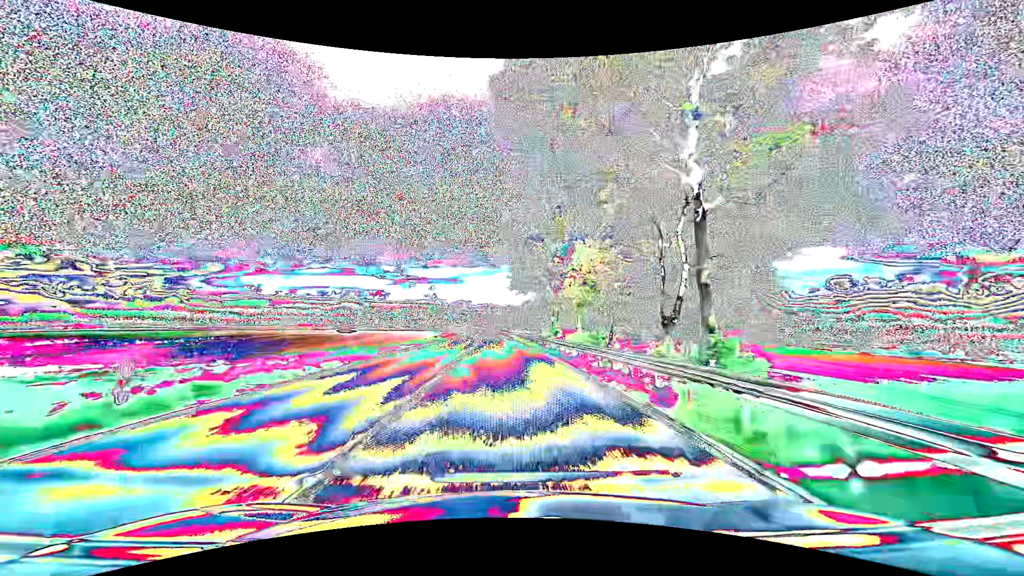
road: primary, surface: asphalt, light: Day
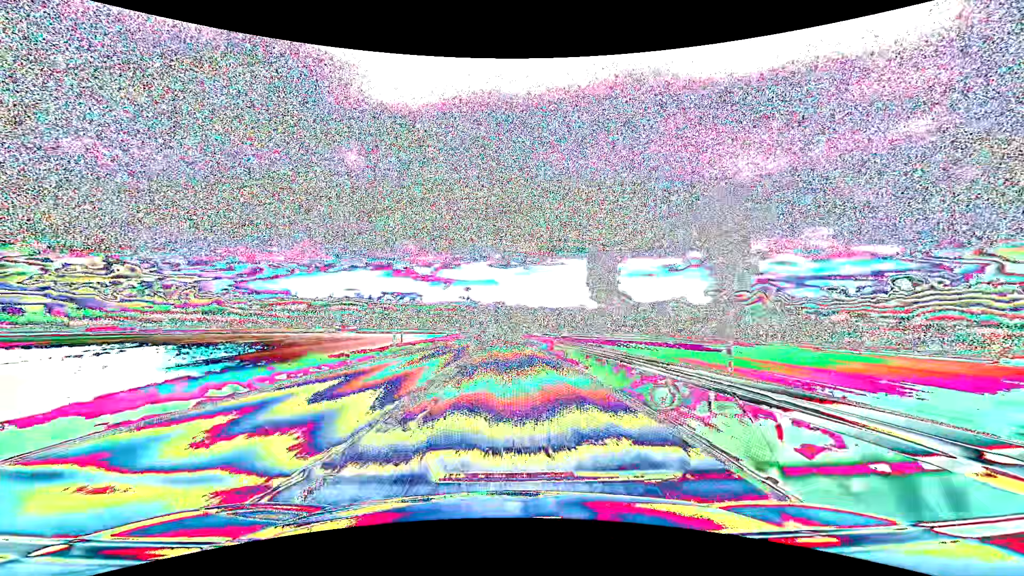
(-2.6, +79.0) m; -4°
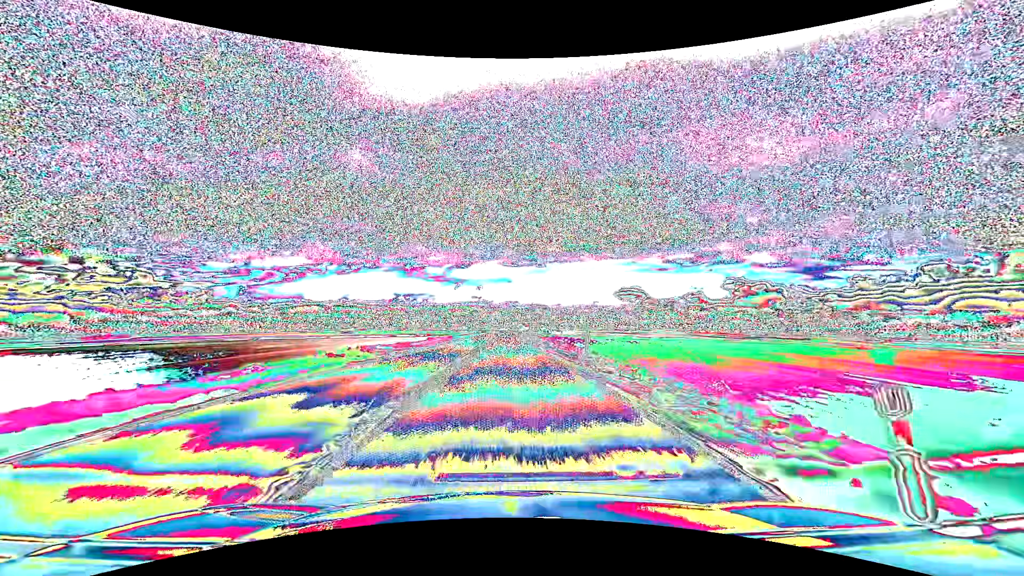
(-1.1, +79.0) m; -1°
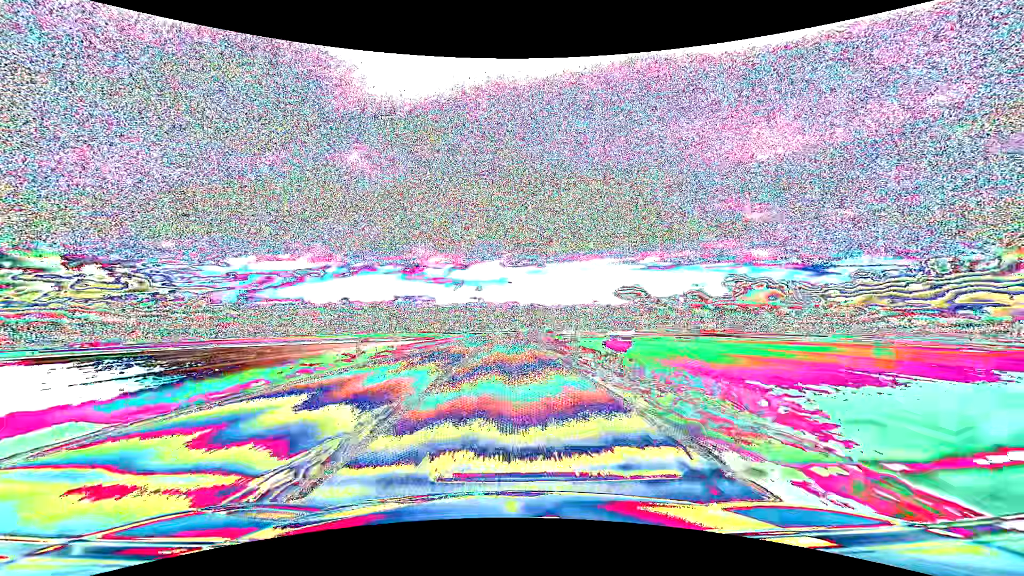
(0.0, +31.6) m; 0°
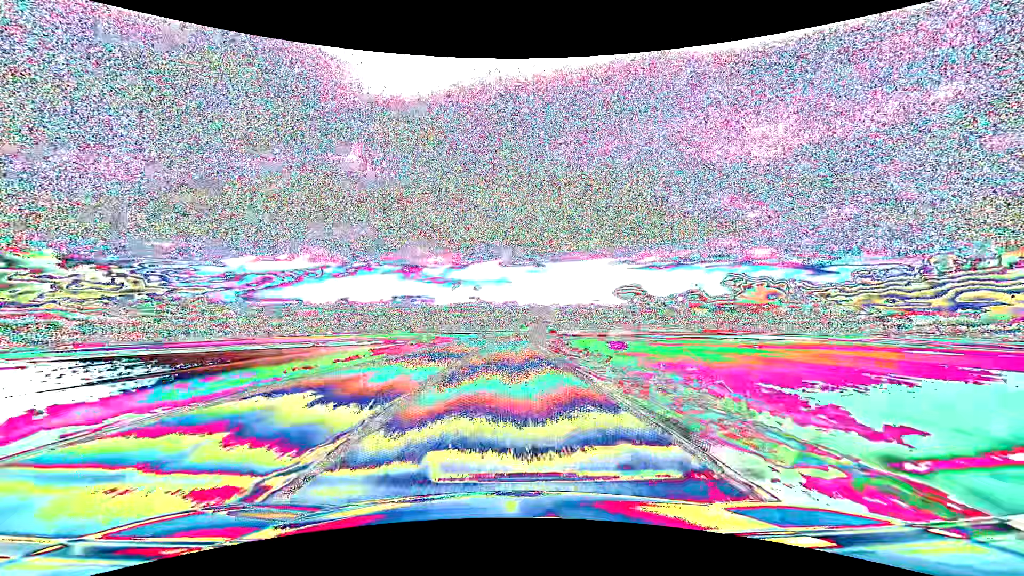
(0.0, +31.7) m; 0°
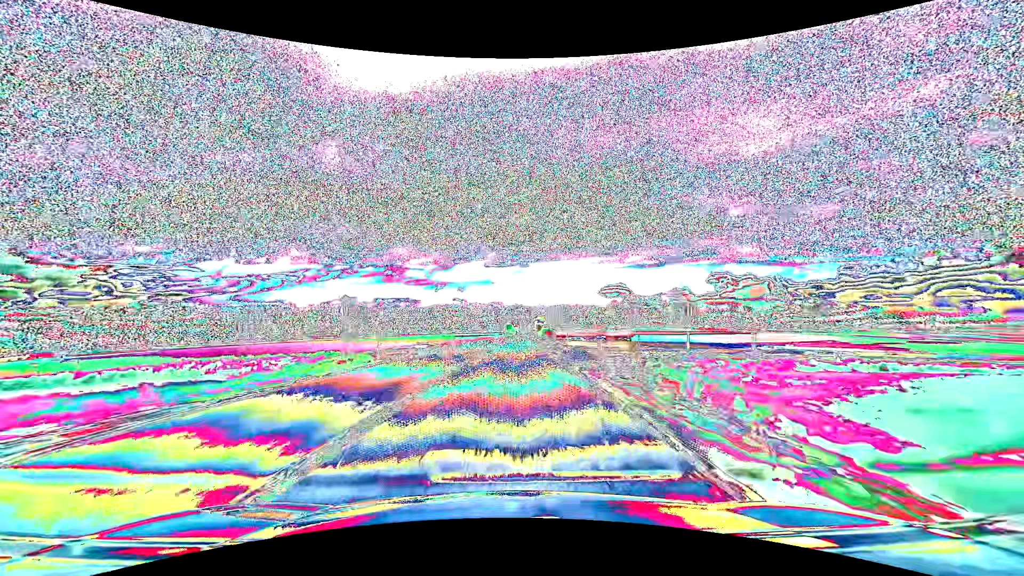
(+0.8, +63.3) m; +2°
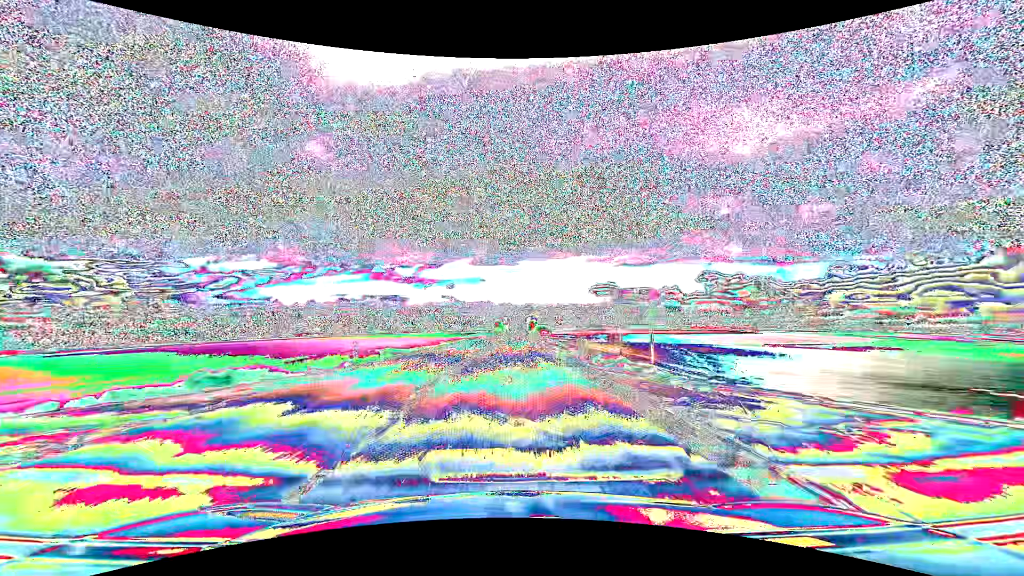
(+0.3, +31.7) m; +1°
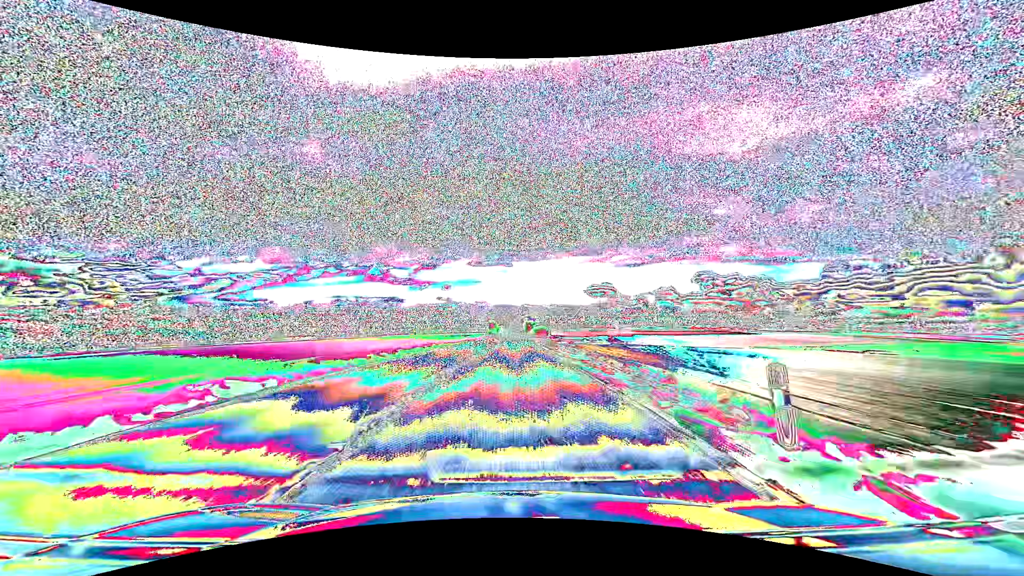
(+0.1, +15.9) m; +1°
(0, +10) (0, +20) (0, +30) (0, +40) (0, +50) (+1, +60) (+1, +70) (+1, +80) (+1, +90) (+2, +100) m
